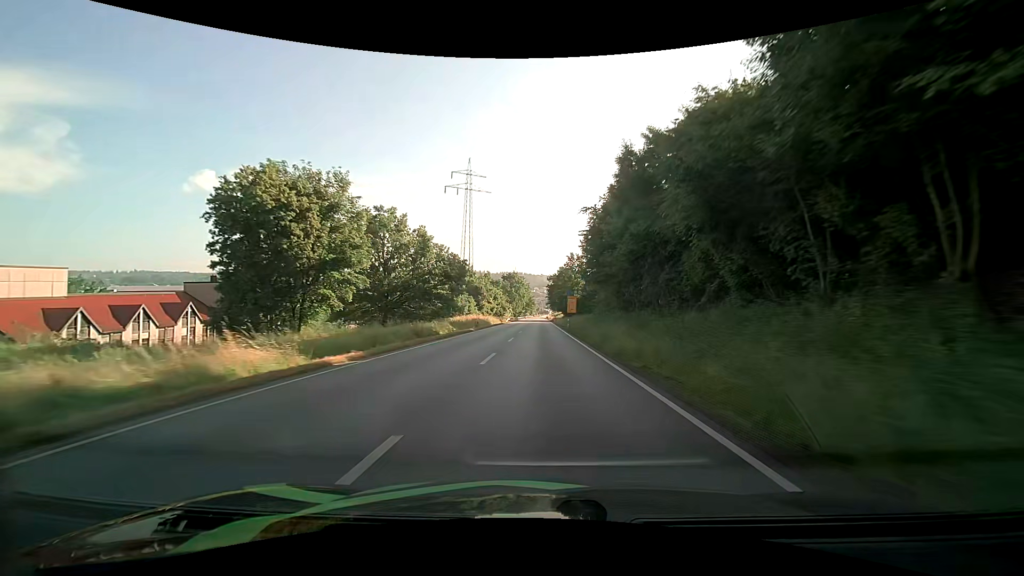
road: primary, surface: asphalt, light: Day
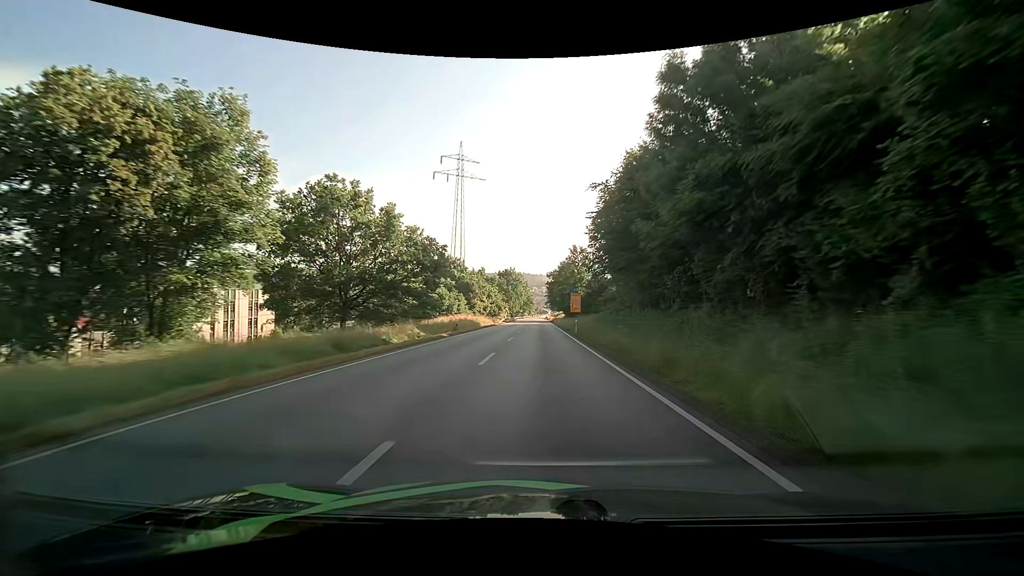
(0.0, +12.2) m; 0°
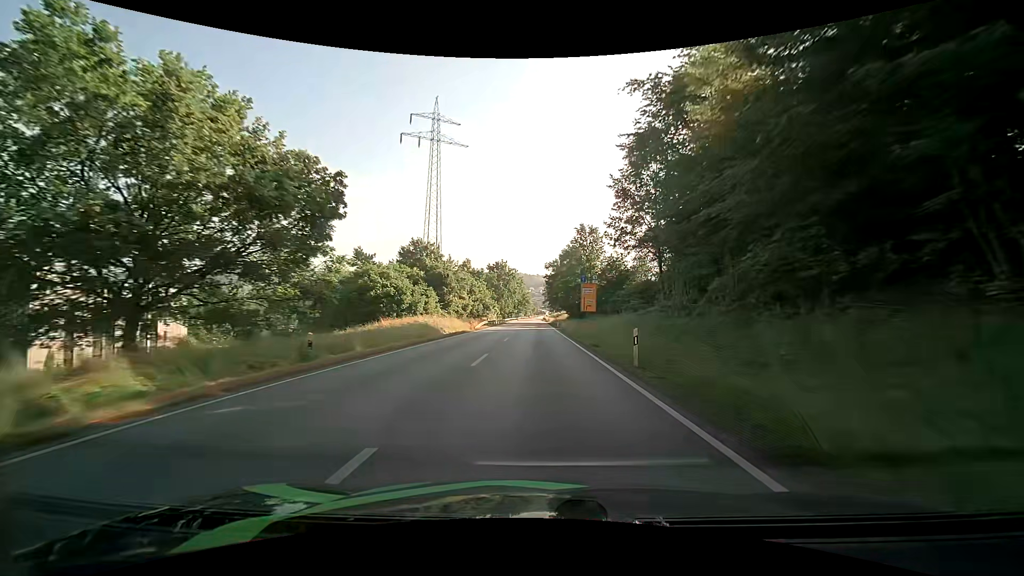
(0.0, +24.3) m; 0°
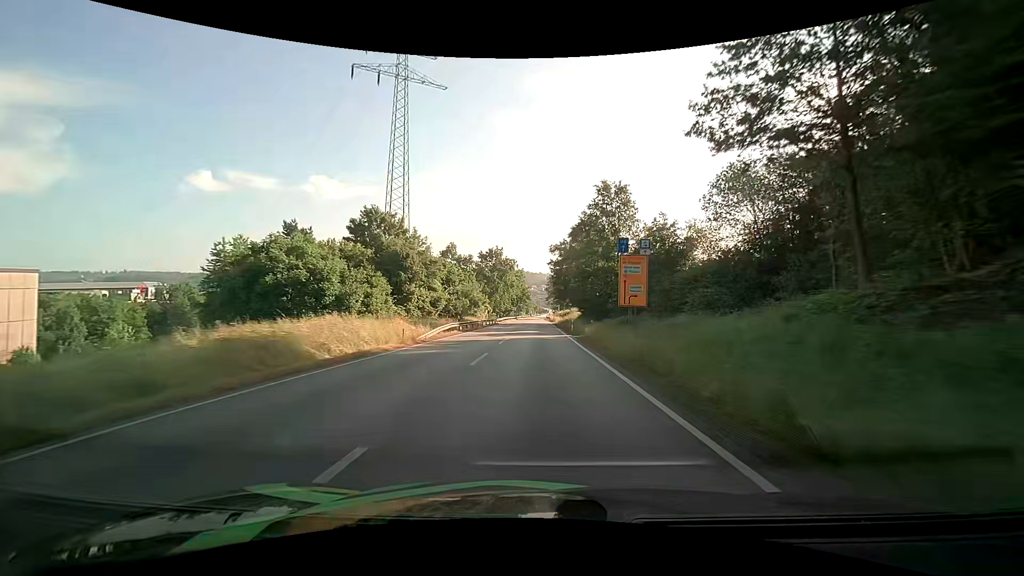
(0.0, +23.8) m; -1°
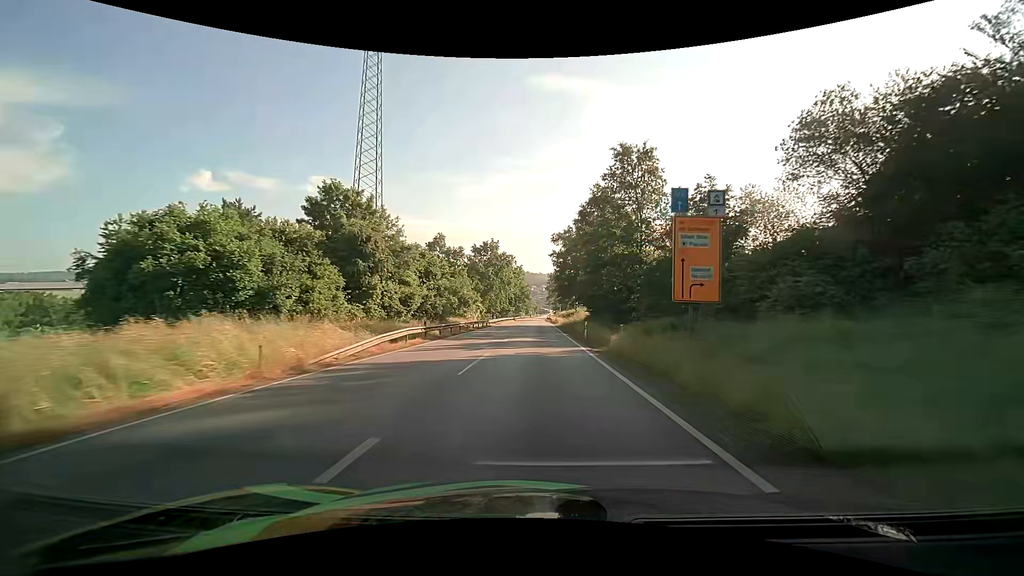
(+0.1, +11.6) m; +1°
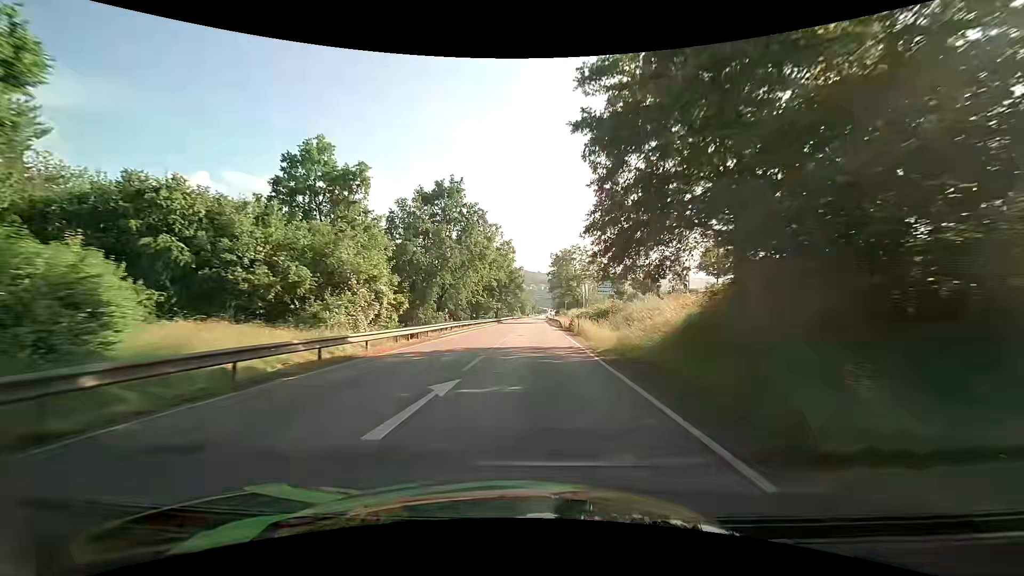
(-0.1, +45.2) m; 0°
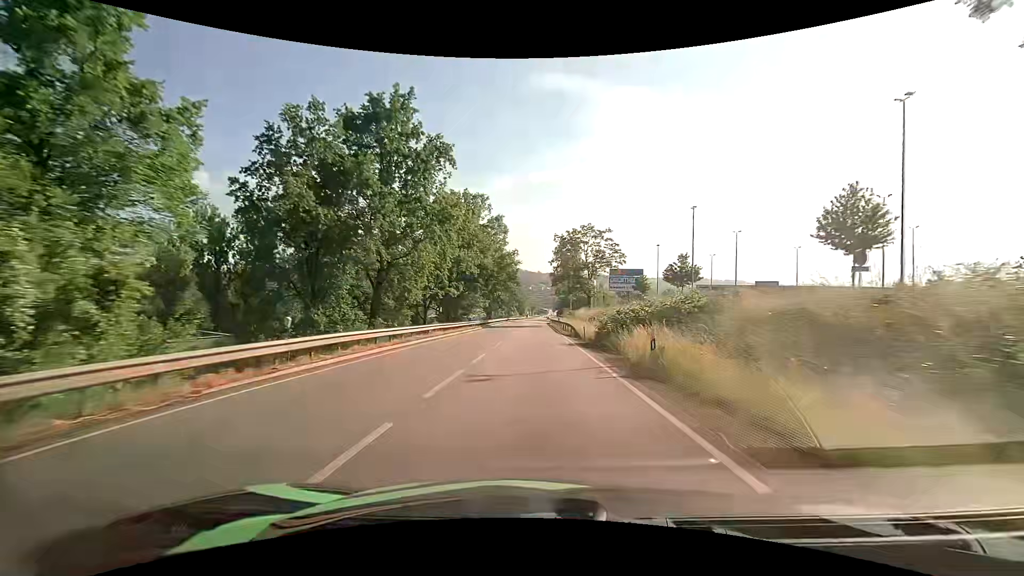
(+0.1, +21.7) m; +1°
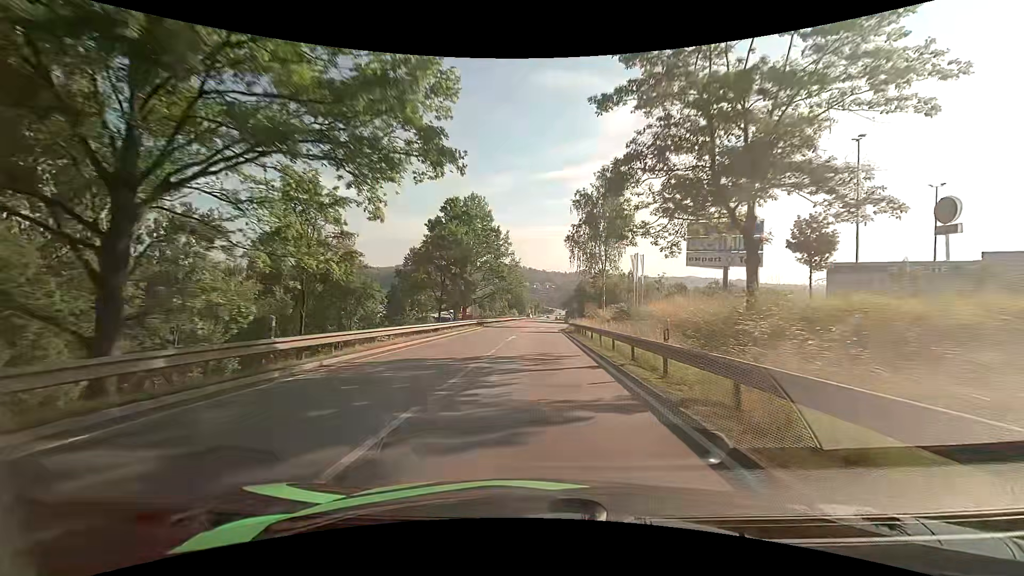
(-0.4, +52.9) m; -1°
(0, +10) (0, +20) (0, +30) (0, +40) (0, +50) (0, +60) (0, +70) (+1, +80) (+1, +90) (+1, +100) m
